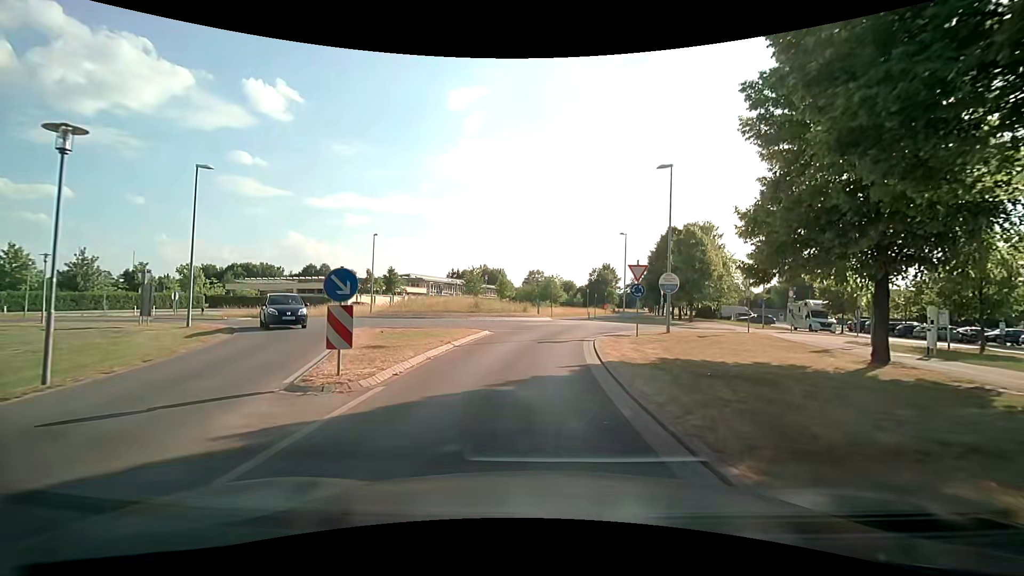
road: tertiary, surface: asphalt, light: Day
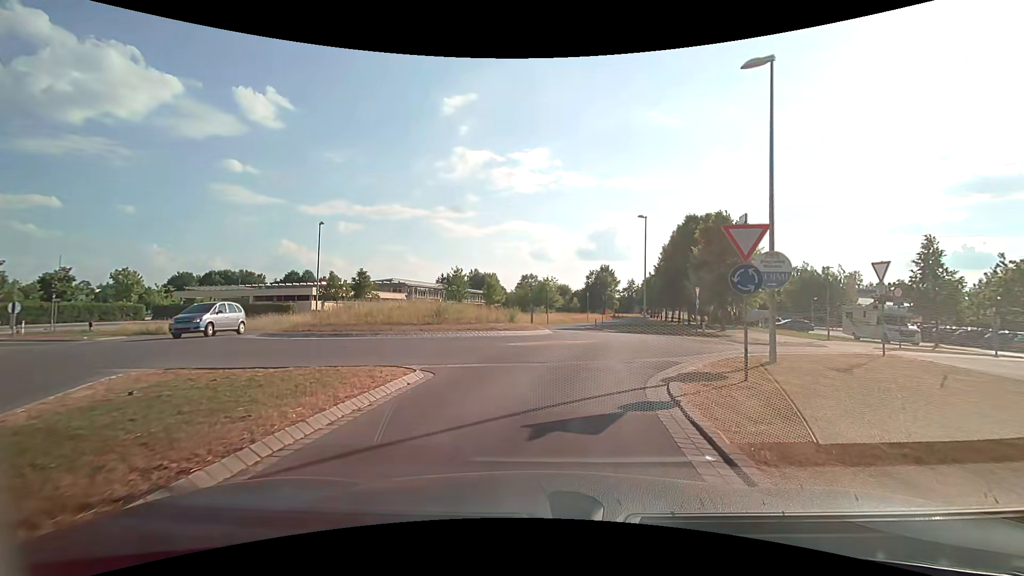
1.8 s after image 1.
(+0.1, +10.8) m; +1°
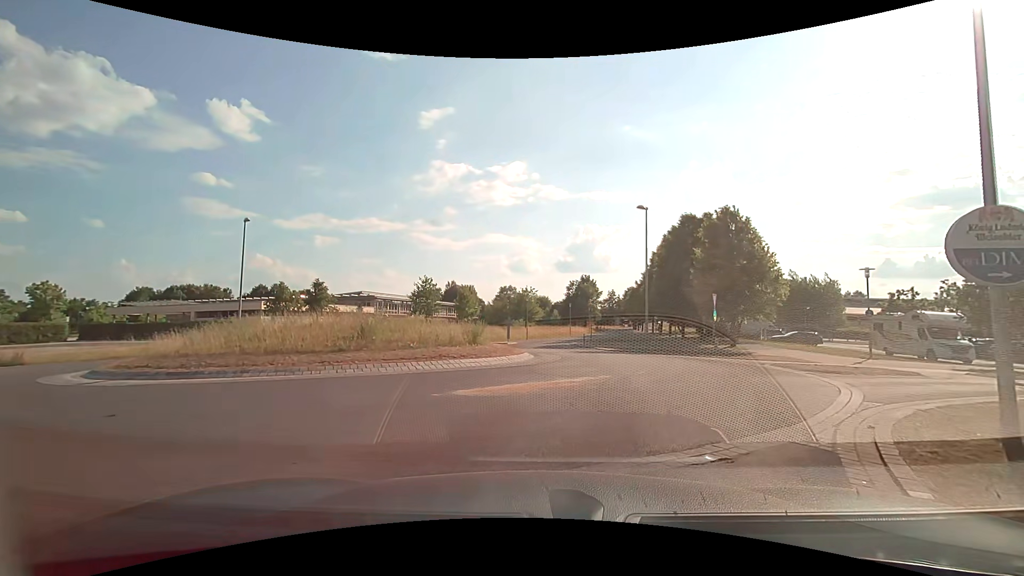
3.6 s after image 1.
(+0.1, +7.1) m; +1°
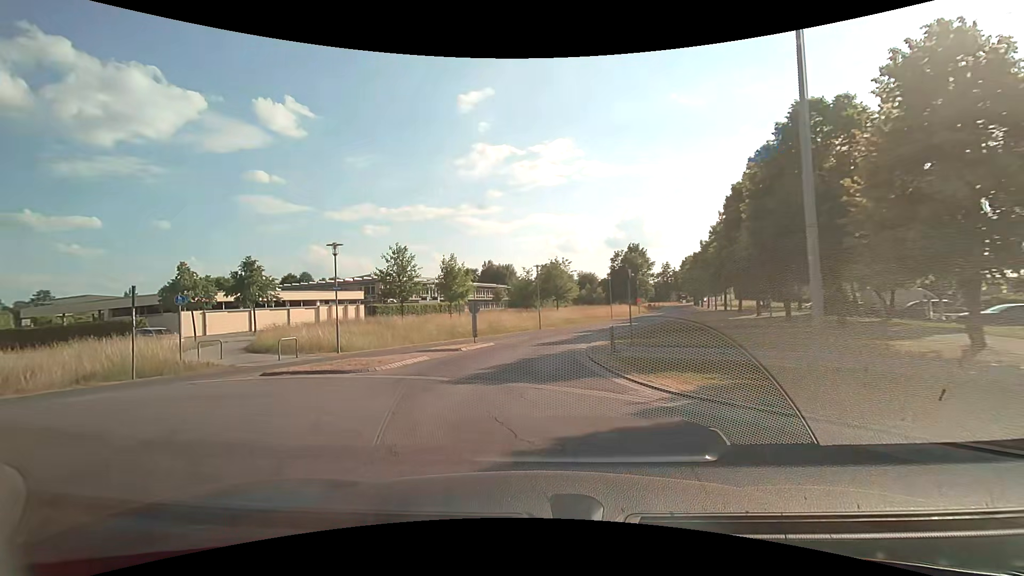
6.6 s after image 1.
(+3.1, +20.4) m; -5°
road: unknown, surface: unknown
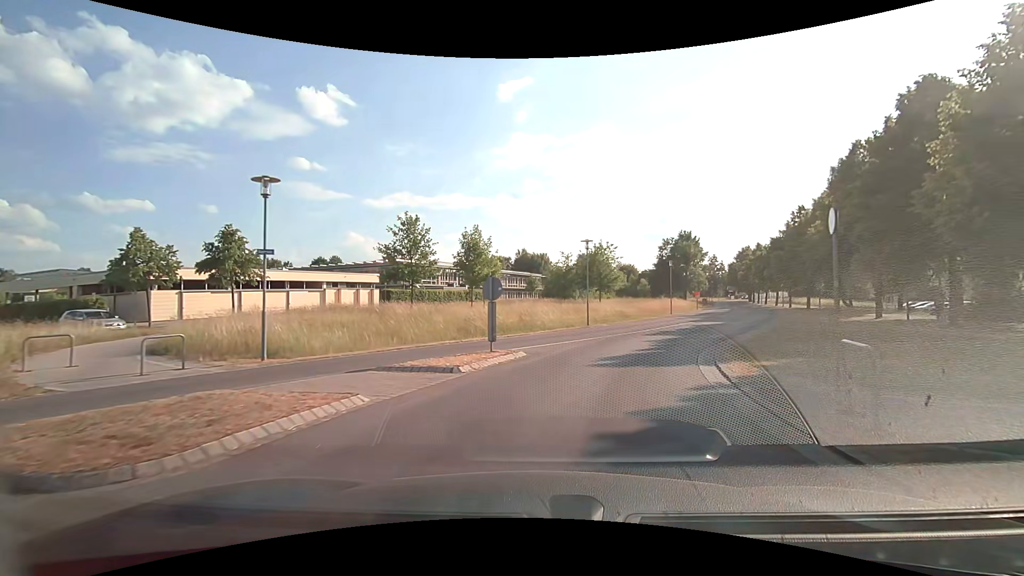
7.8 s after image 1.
(-0.8, +9.7) m; -5°
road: tertiary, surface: asphalt
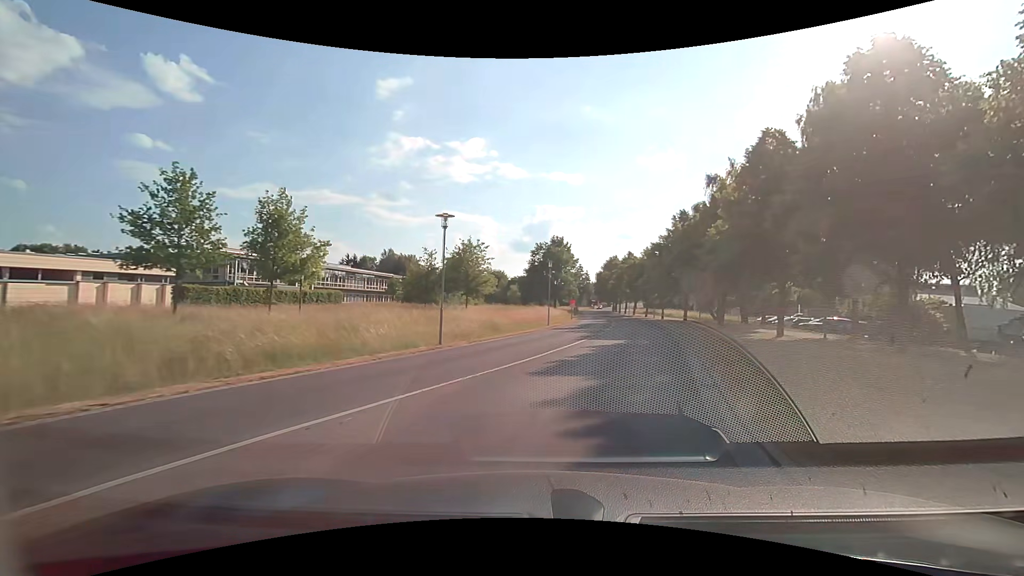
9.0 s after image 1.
(+1.1, +10.1) m; +14°
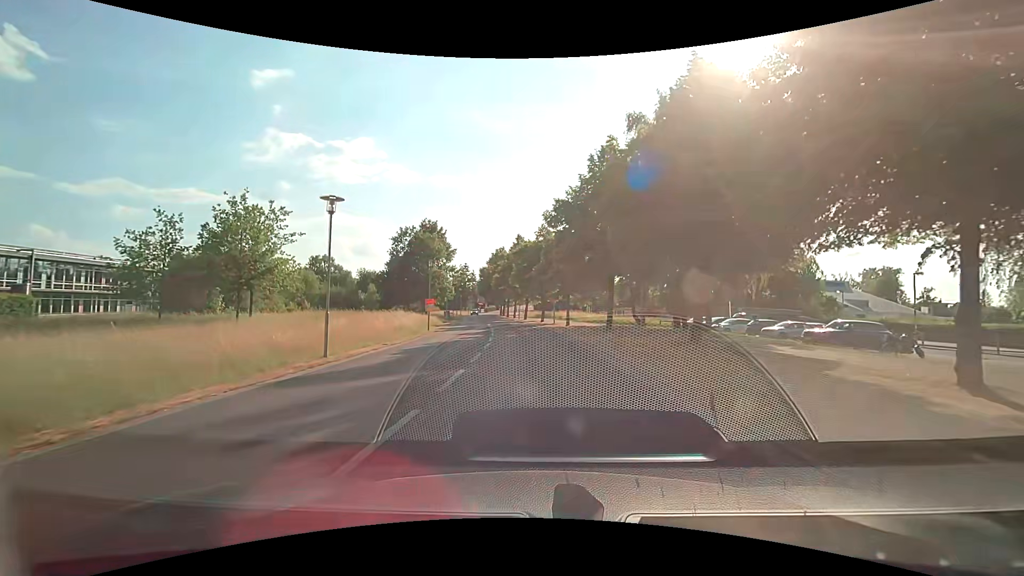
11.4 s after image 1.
(+4.1, +22.6) m; +14°
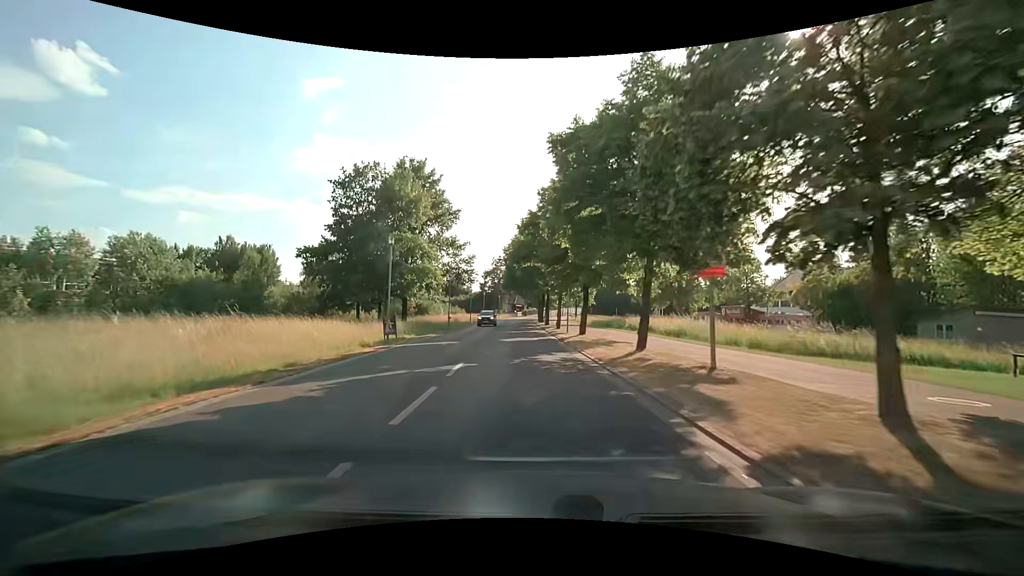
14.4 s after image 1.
(-1.3, +34.5) m; -5°
(0, +10) (0, +20) (-1, +30) (-1, +40) (-2, +50) (-2, +60) (-2, +70) (-2, +80) (-2, +90) (-2, +100) m
